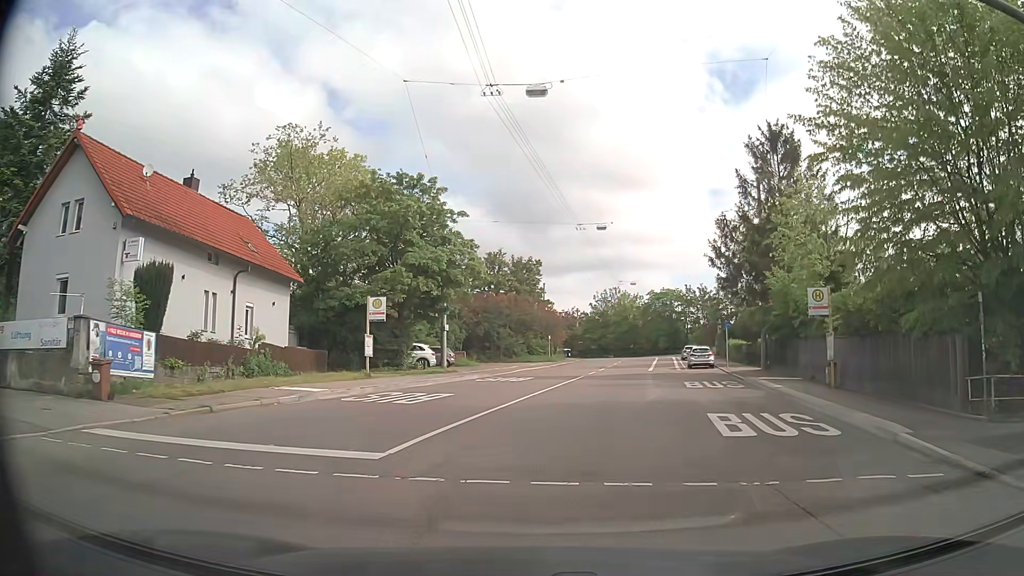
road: secondary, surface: asphalt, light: Day
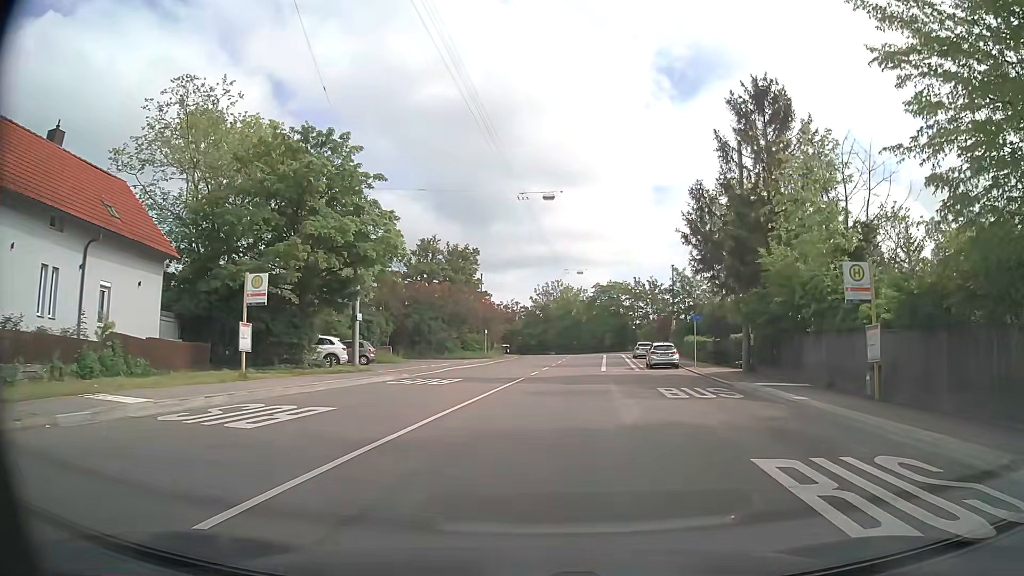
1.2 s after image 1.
(+0.2, +7.3) m; +5°
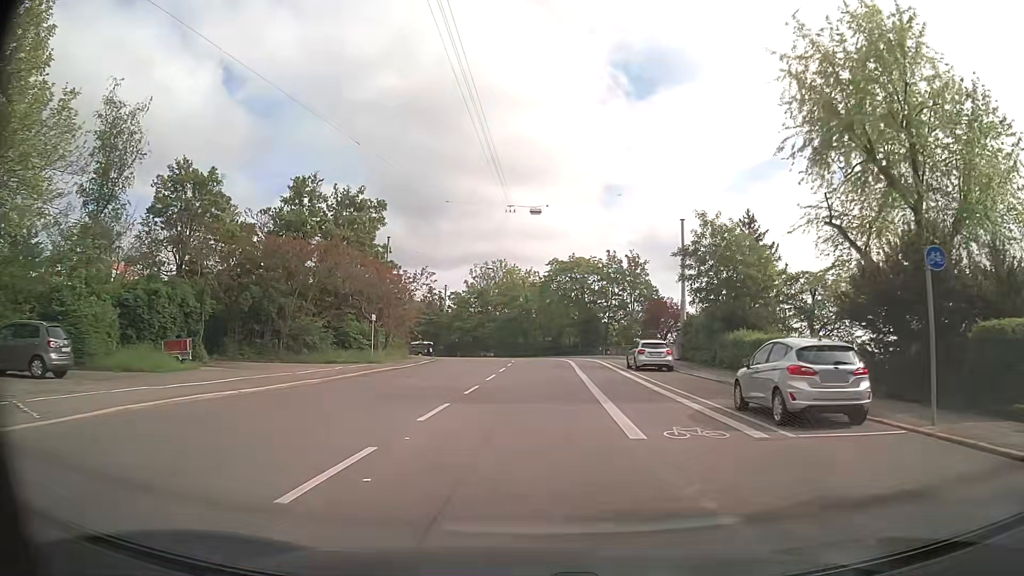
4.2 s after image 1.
(+1.4, +27.7) m; +5°
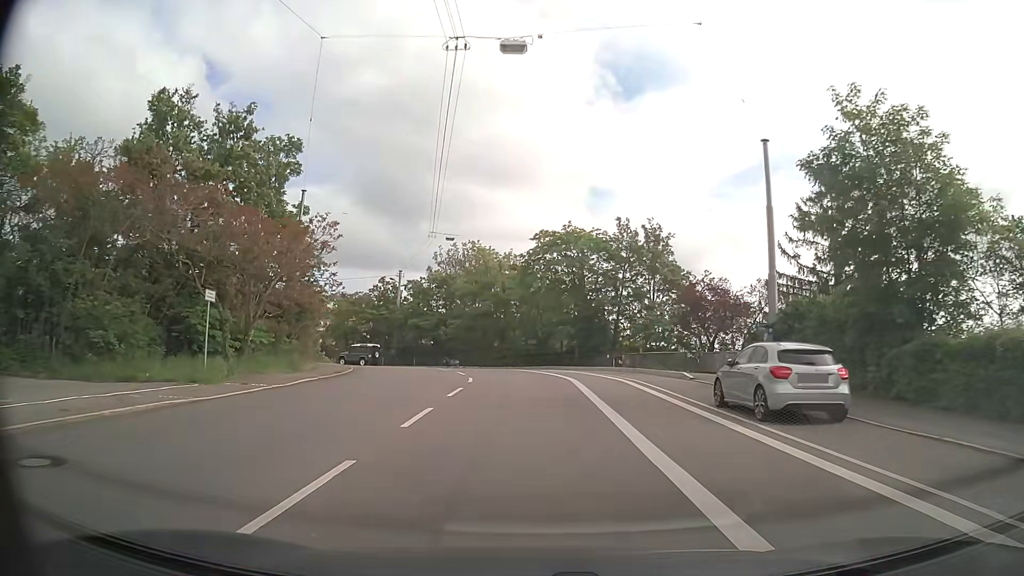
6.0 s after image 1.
(+0.3, +19.3) m; +1°
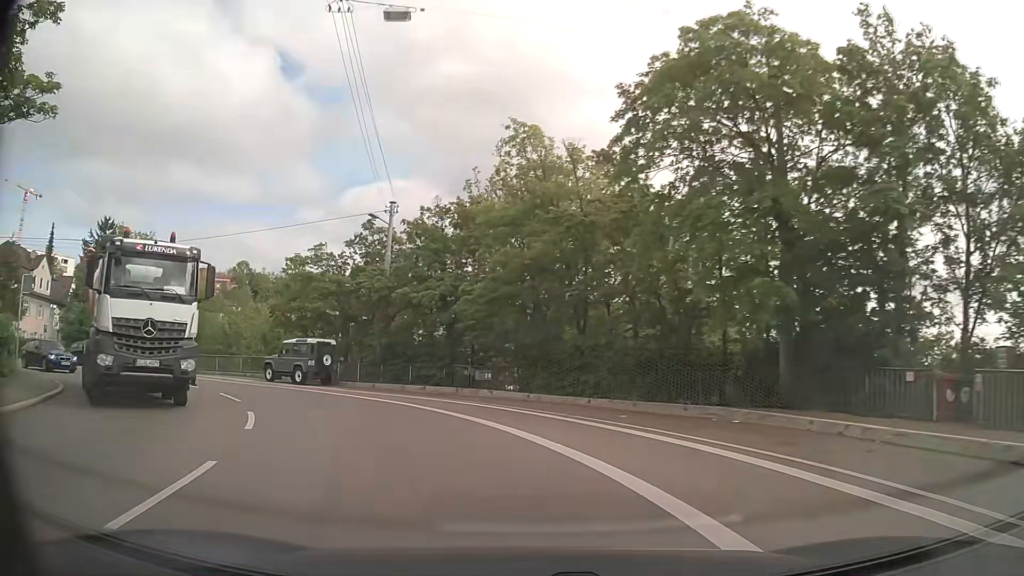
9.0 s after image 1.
(-0.2, +30.7) m; -7°
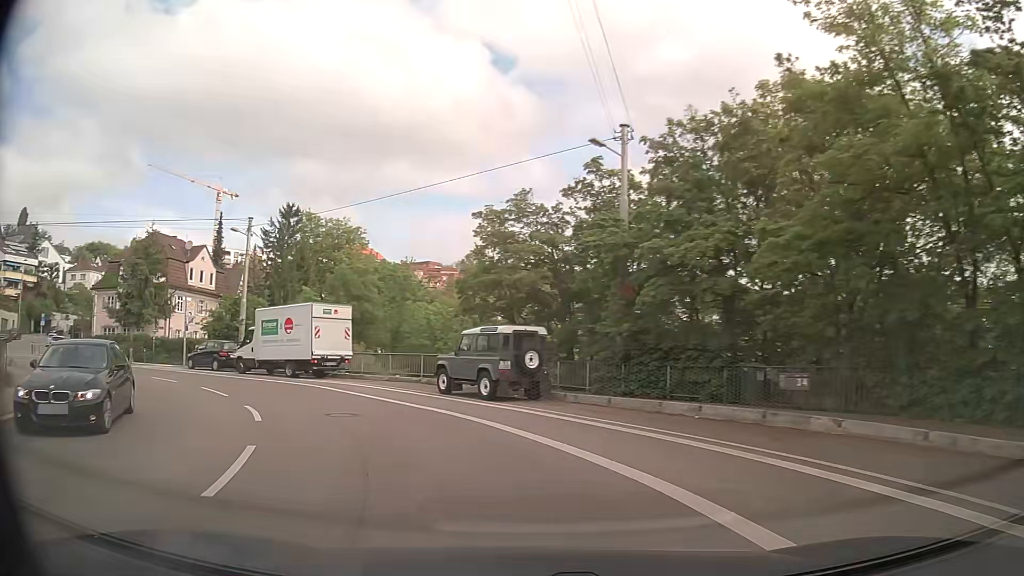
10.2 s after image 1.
(-1.8, +11.1) m; -21°
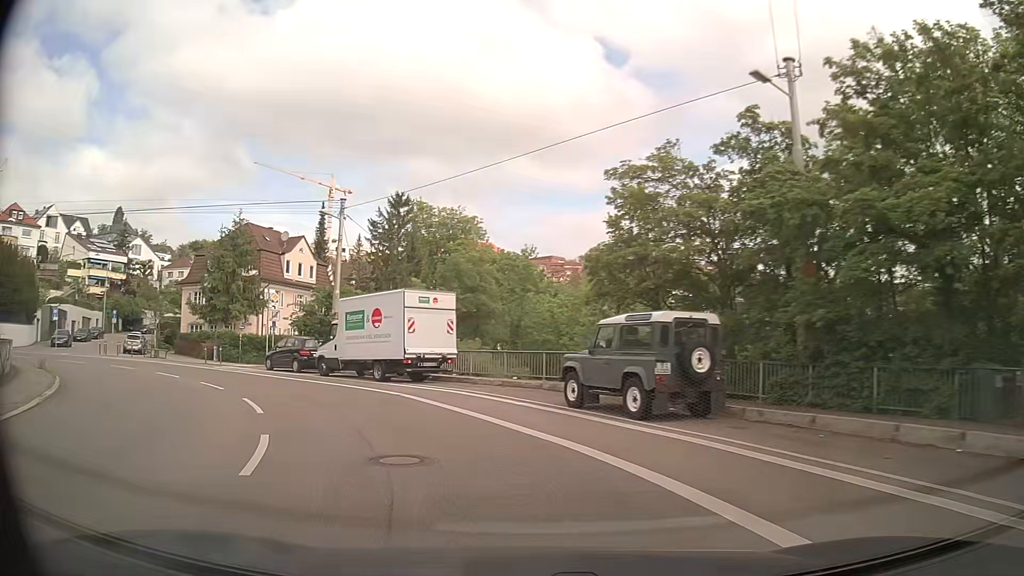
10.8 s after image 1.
(-0.4, +5.5) m; -10°
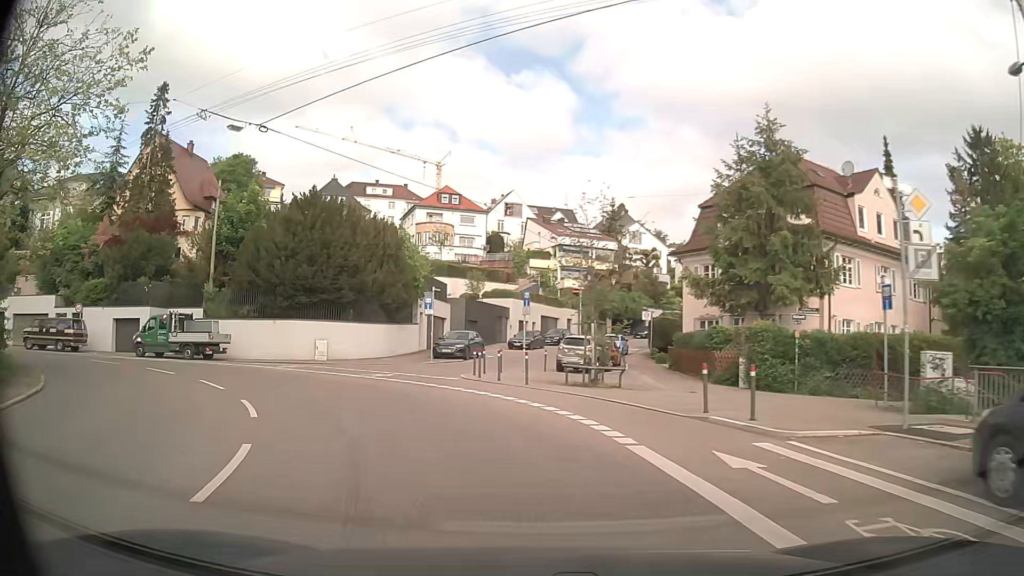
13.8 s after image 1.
(-10.6, +24.0) m; -46°
(-1, +10) (-6, +19) (-13, +25) (-22, +29) (-32, +29) (-42, +28) (-52, +27) (-62, +26) (-72, +25) (-82, +24) m
